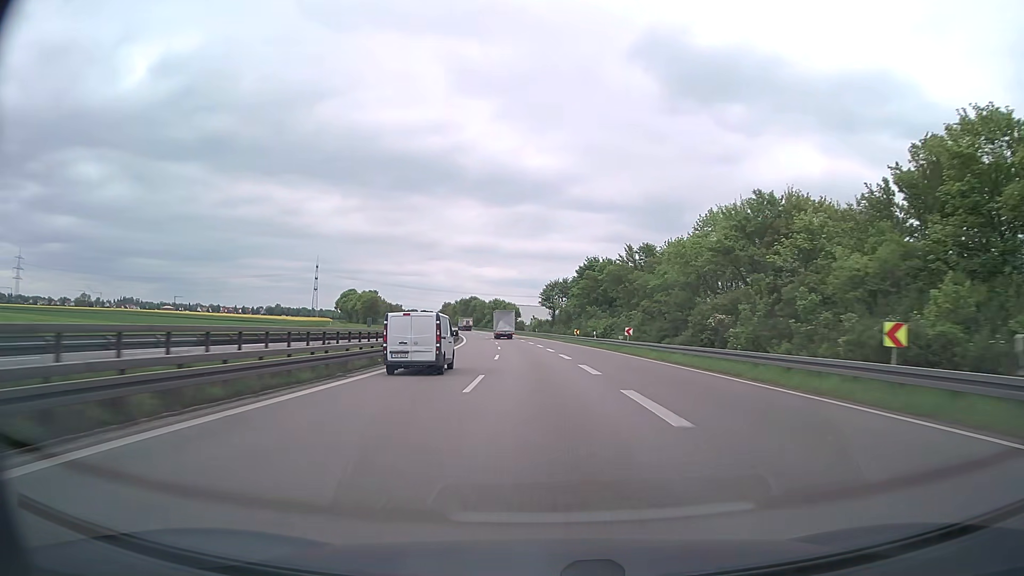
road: trunk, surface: asphalt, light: Day
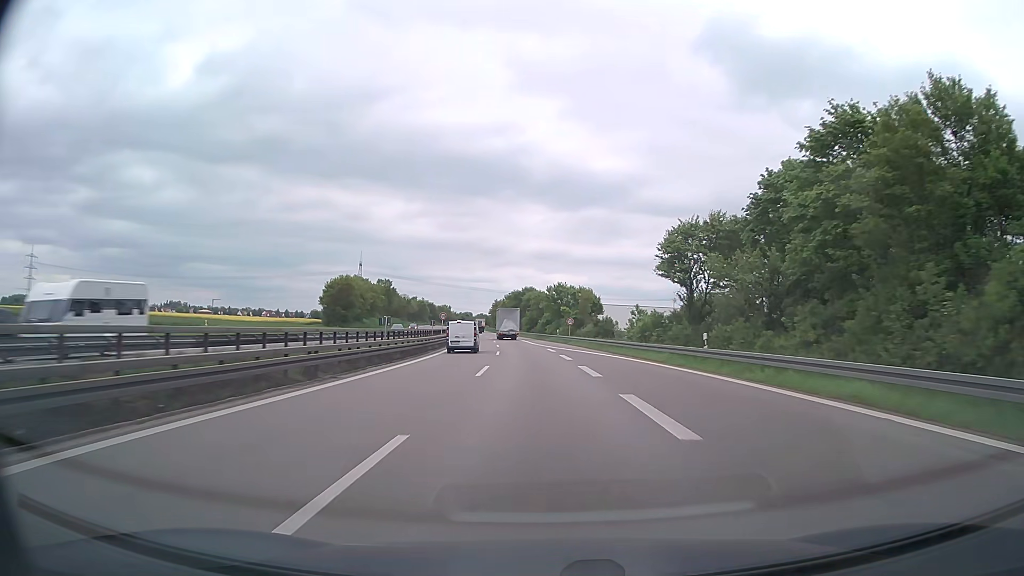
(-4.5, +84.7) m; -6°
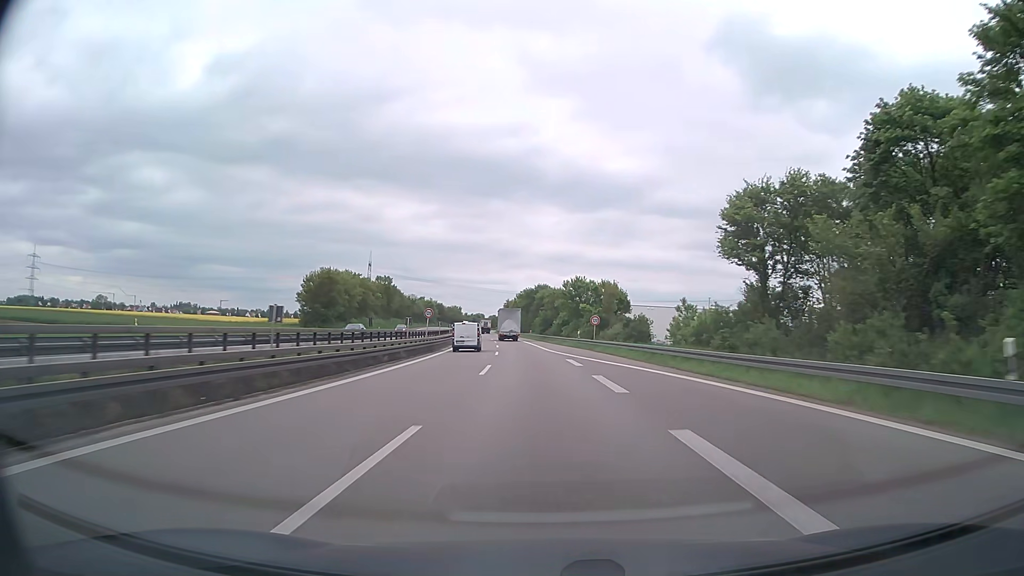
(-0.2, +17.1) m; -1°
